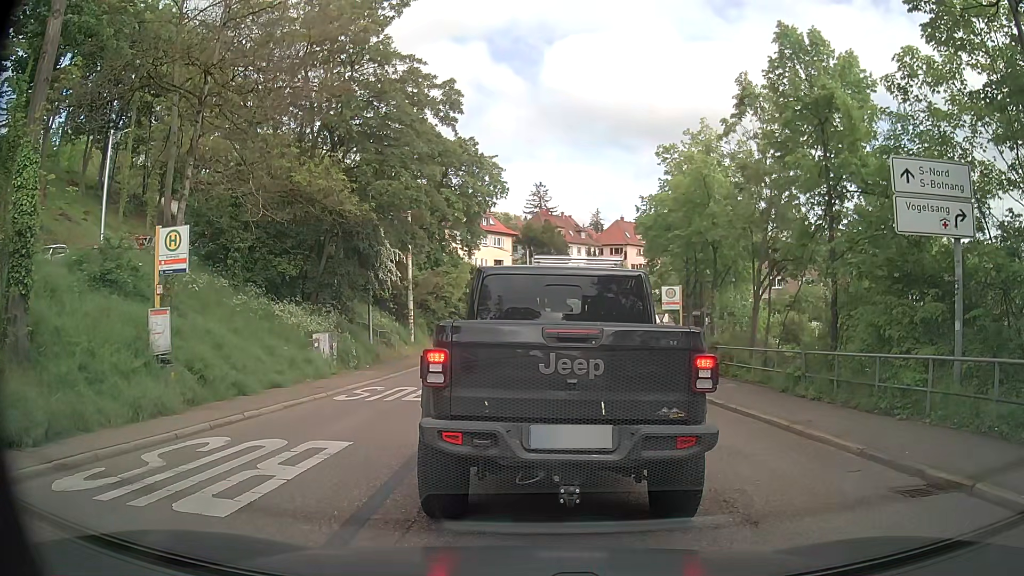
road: secondary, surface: asphalt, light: Day
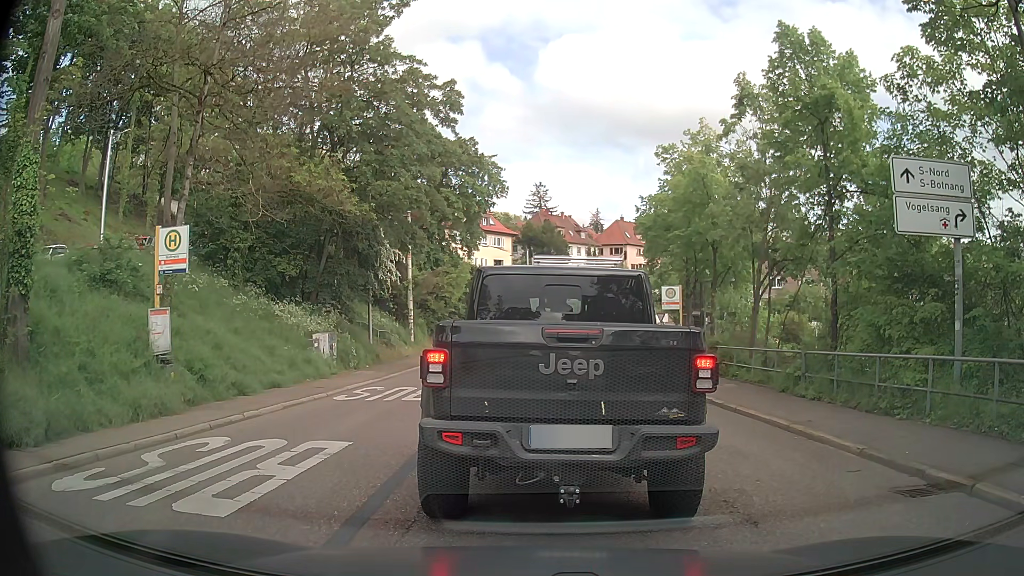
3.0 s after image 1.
(0.0, 0.0) m; 0°
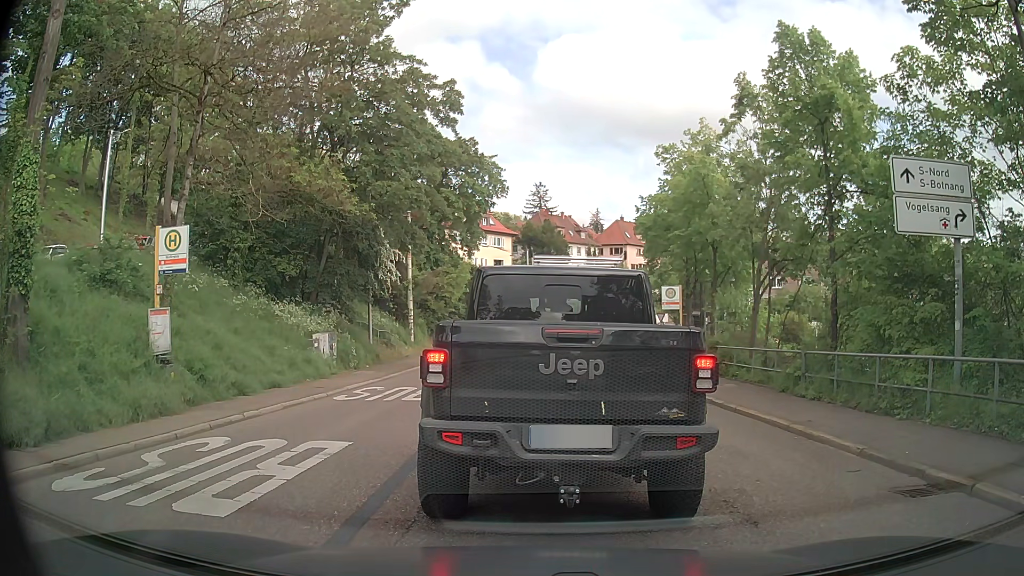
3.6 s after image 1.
(0.0, 0.0) m; 0°
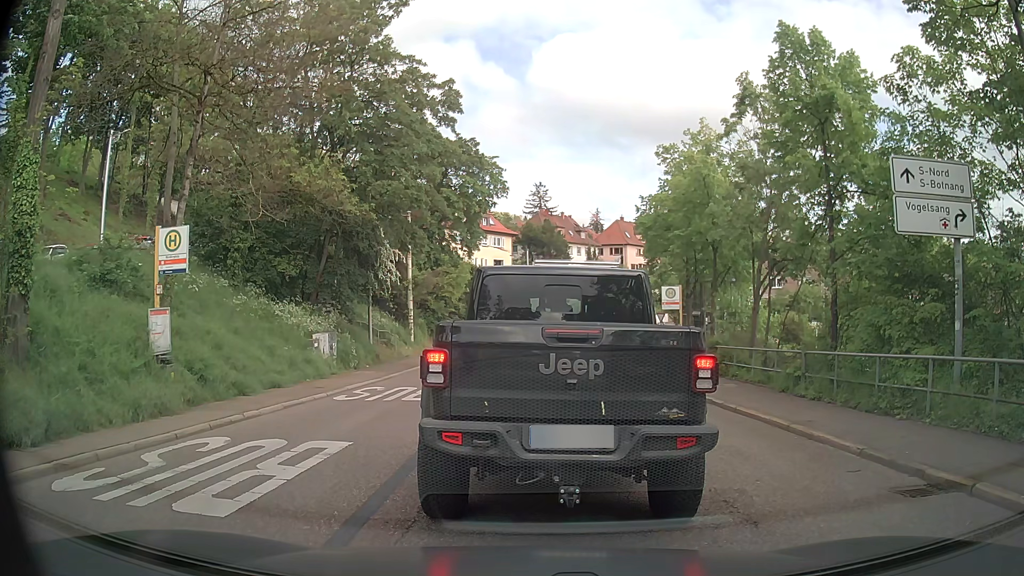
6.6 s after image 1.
(0.0, 0.0) m; 0°
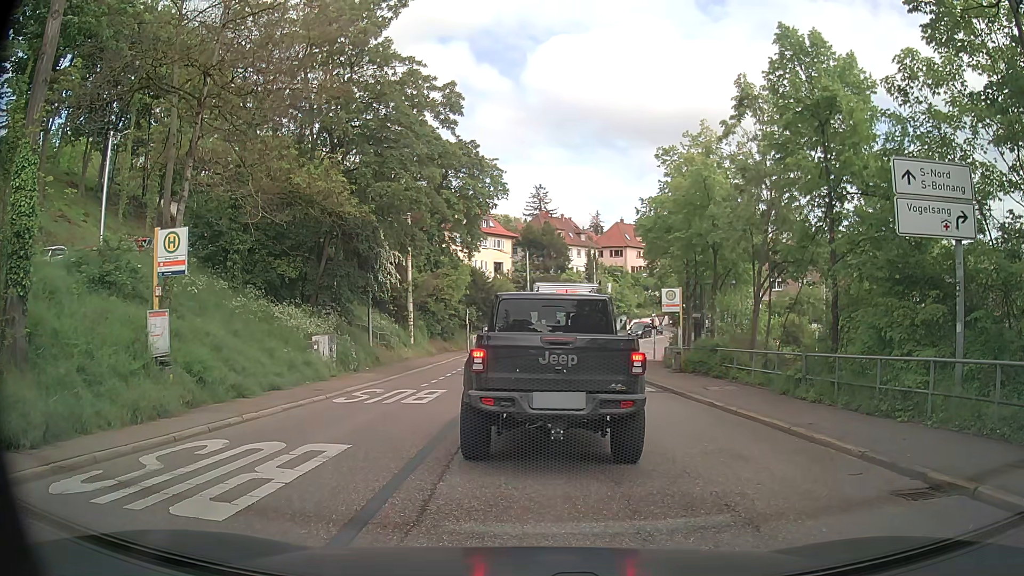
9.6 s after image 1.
(0.0, 0.0) m; 0°
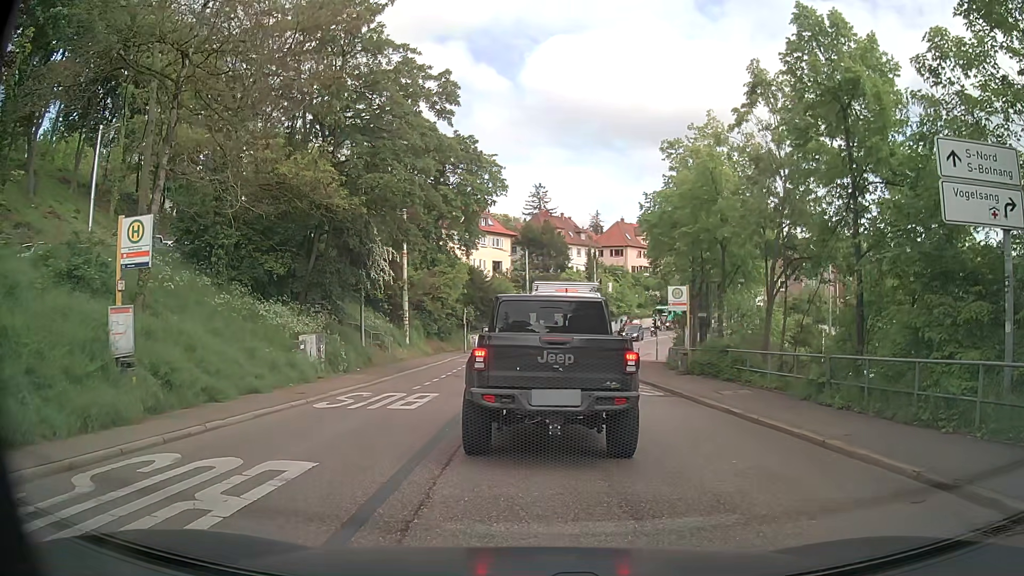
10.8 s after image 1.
(0.0, +1.5) m; -1°
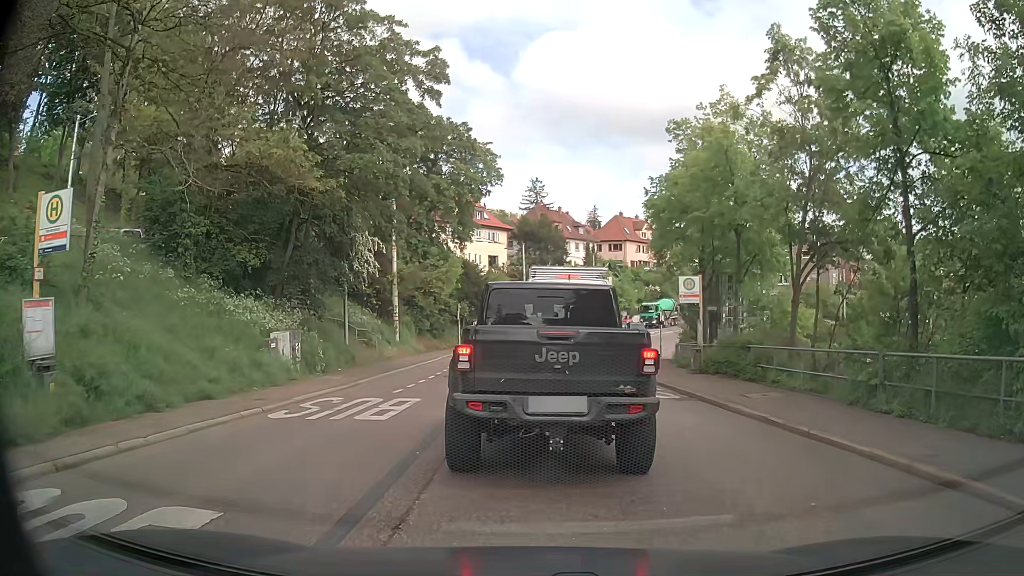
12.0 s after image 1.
(+0.1, +2.4) m; 0°
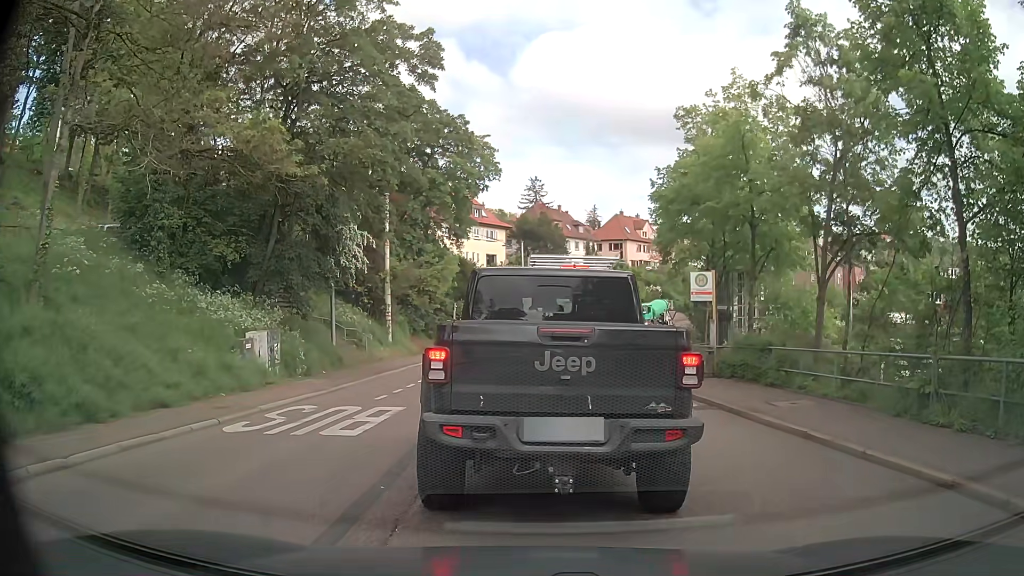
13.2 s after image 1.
(0.0, +1.7) m; 0°
(0, +10) (0, +20) (+1, +30) (+2, +40) (+5, +50) (+8, +59) (+13, +68) (+17, +77) (+22, +85) (+28, +94) m
